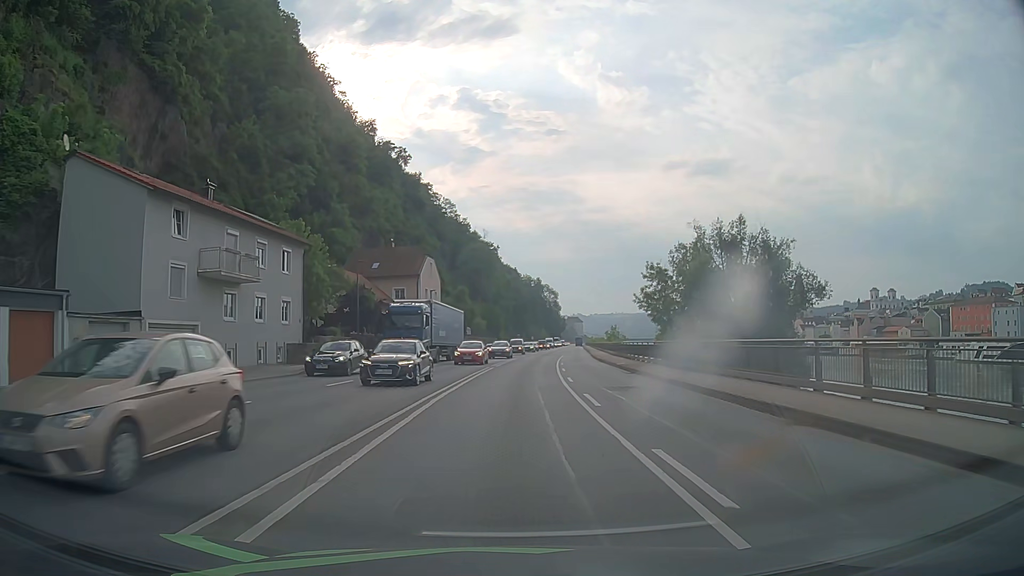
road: primary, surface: asphalt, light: Day
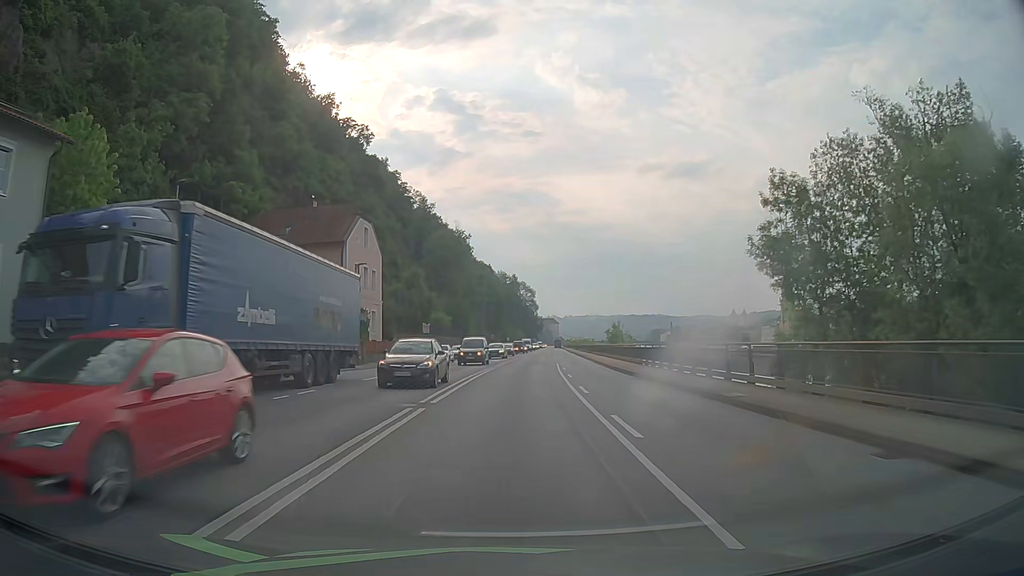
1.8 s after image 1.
(+0.4, +22.8) m; +2°
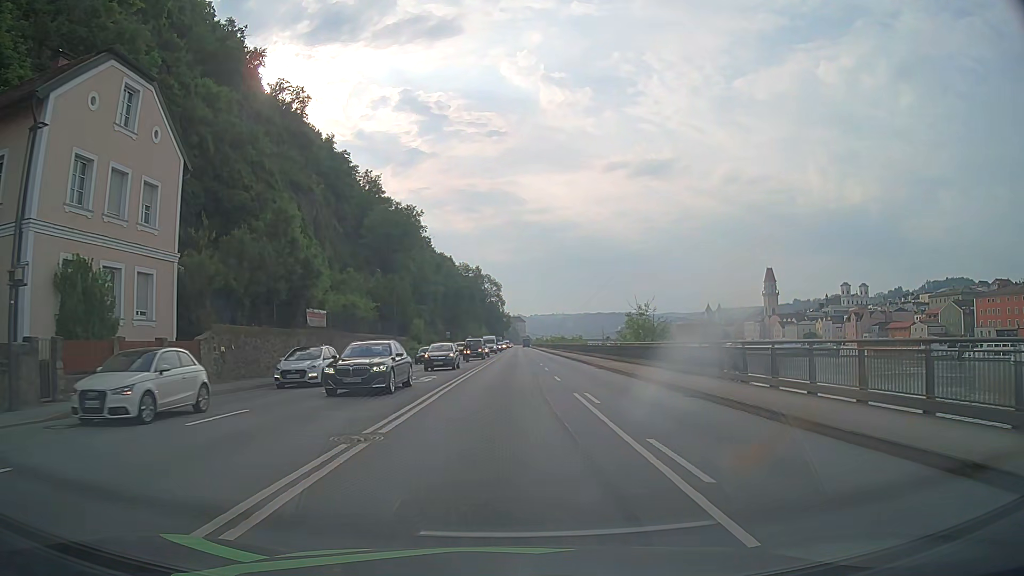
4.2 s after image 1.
(+0.7, +30.4) m; +3°
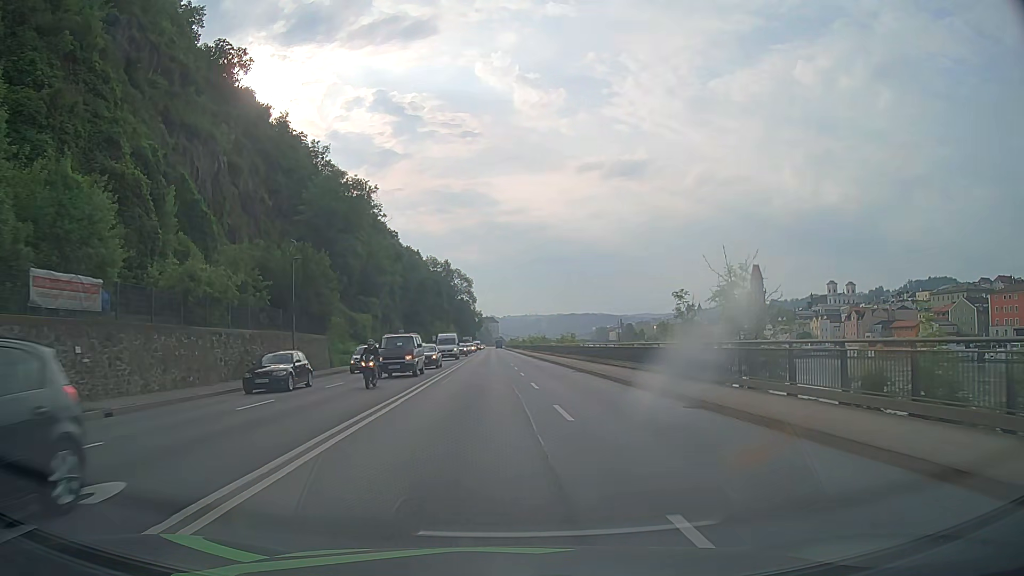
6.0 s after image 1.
(+0.5, +22.8) m; +2°
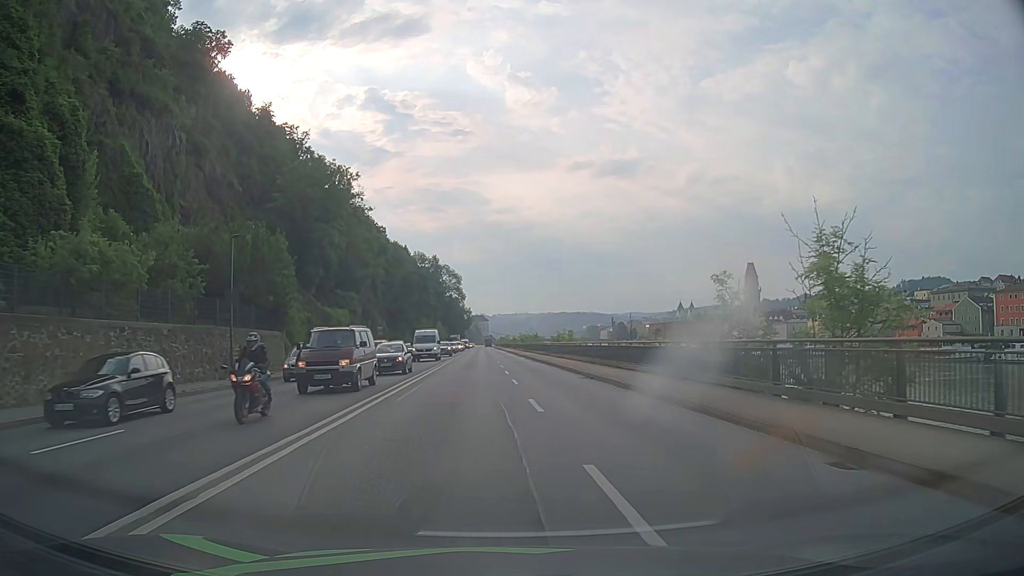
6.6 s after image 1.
(0.0, +7.6) m; +1°
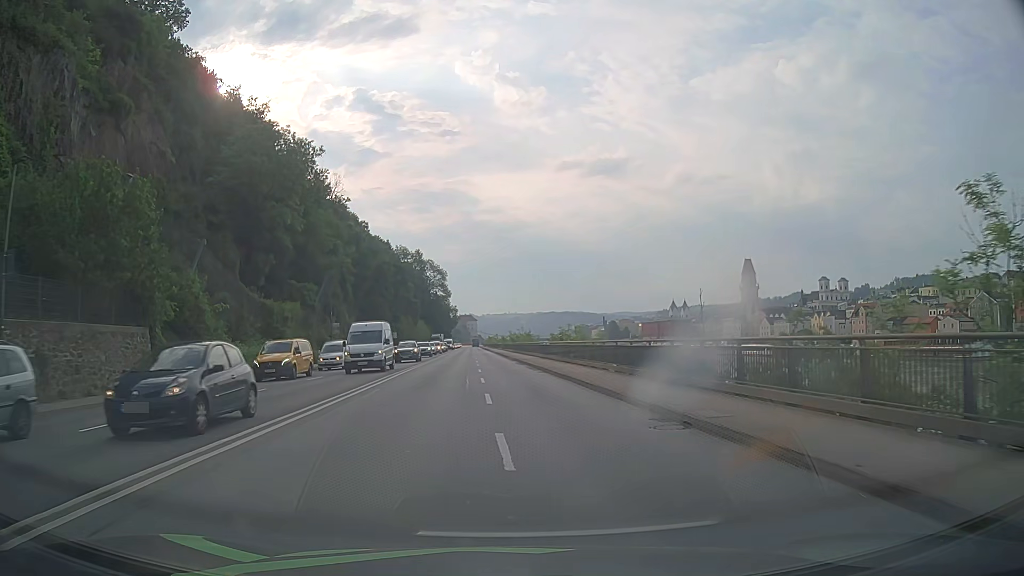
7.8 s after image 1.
(+0.2, +15.2) m; +1°
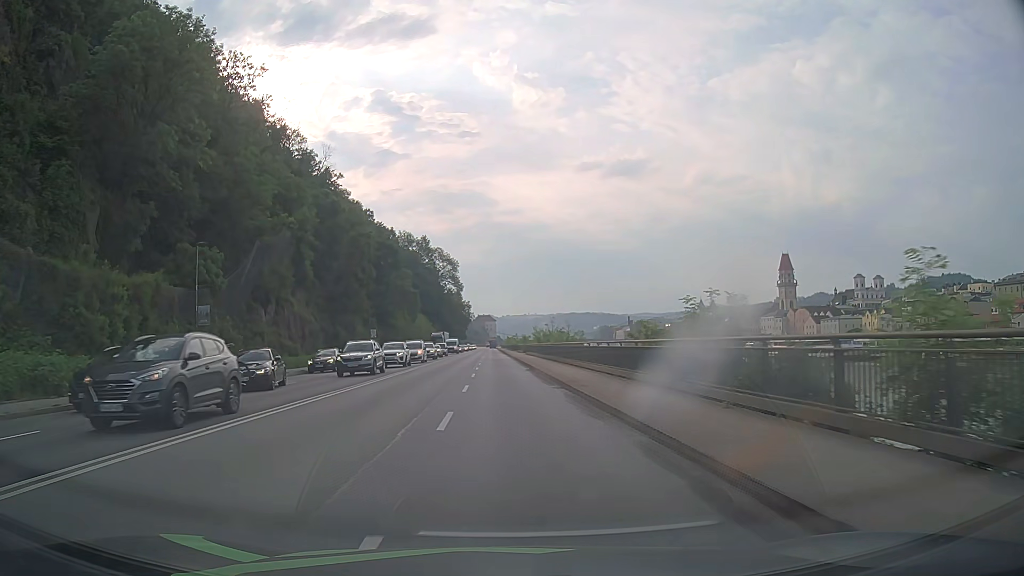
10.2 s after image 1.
(-0.2, +30.6) m; -2°
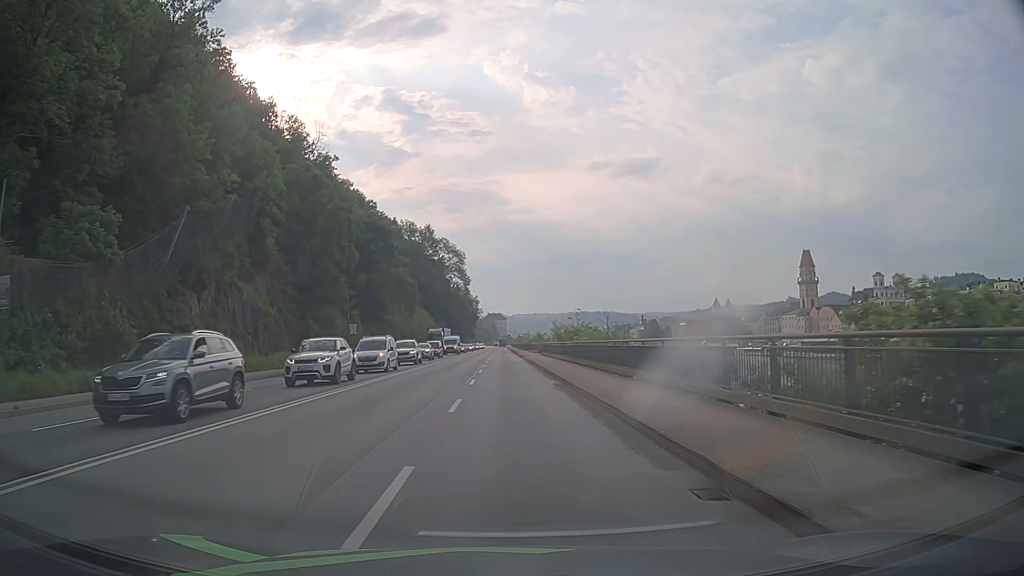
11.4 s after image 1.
(-0.1, +15.3) m; -1°
(0, +10) (0, +20) (0, +30) (0, +40) (0, +50) (0, +60) (0, +70) (0, +80) (0, +90) (-1, +100) m
